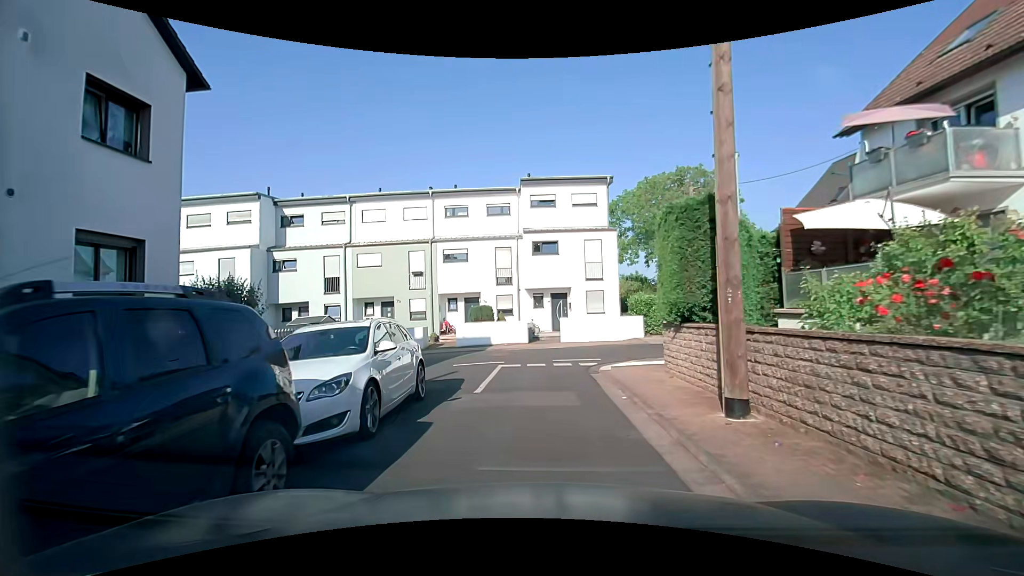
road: residential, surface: asphalt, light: Day
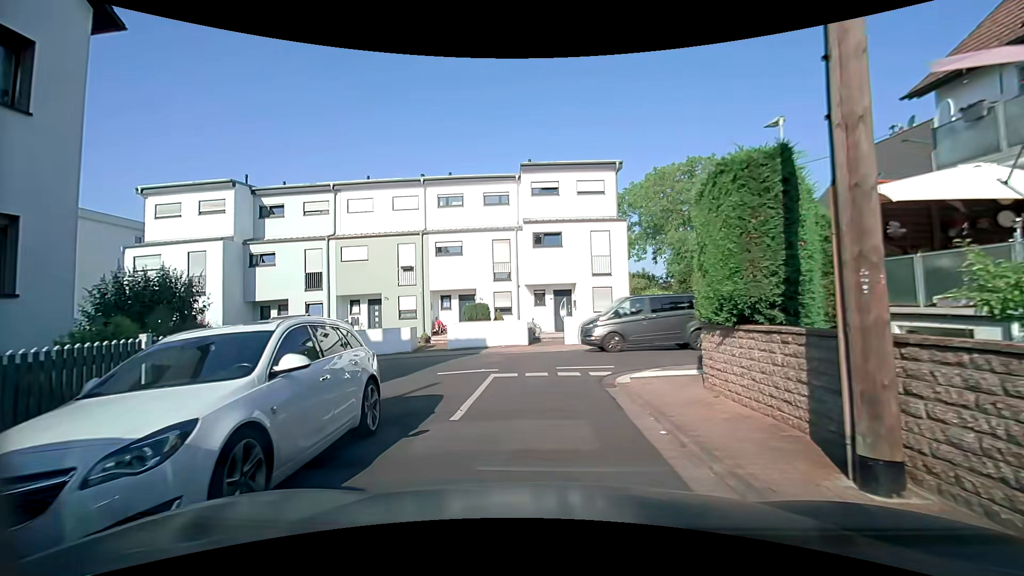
(0.0, +2.6) m; -2°
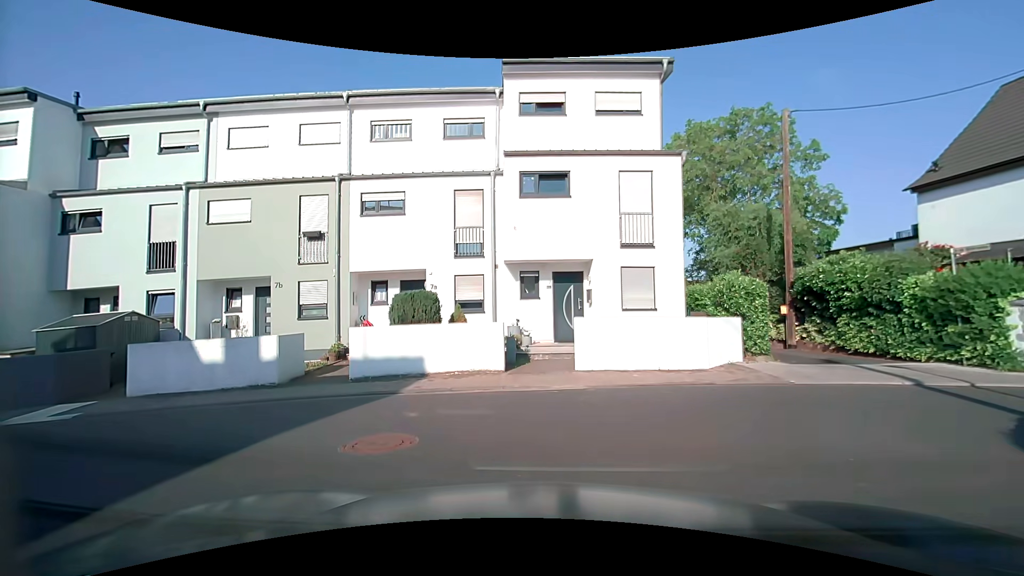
(+0.2, +10.3) m; +3°
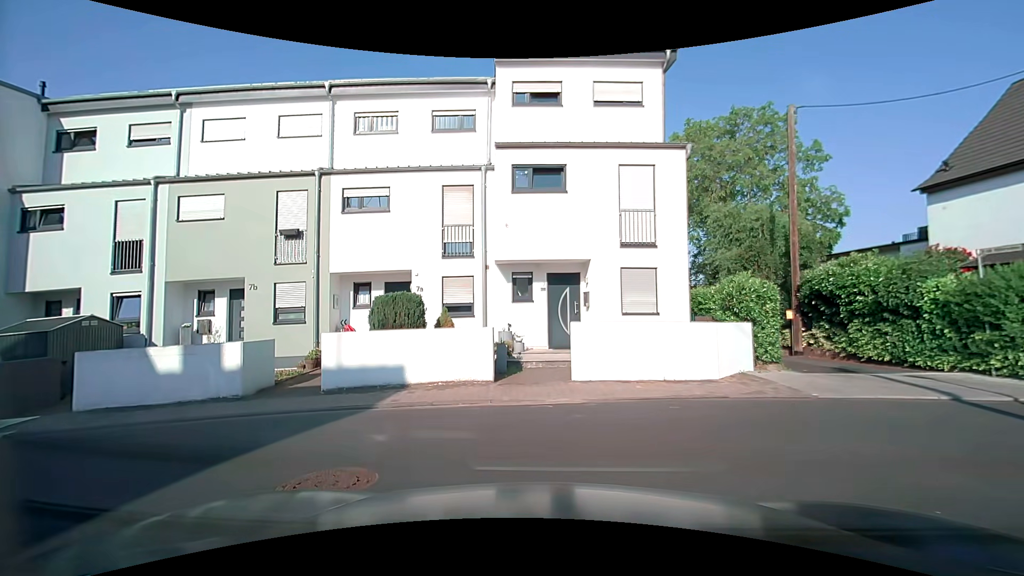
(0.0, +1.0) m; +1°
